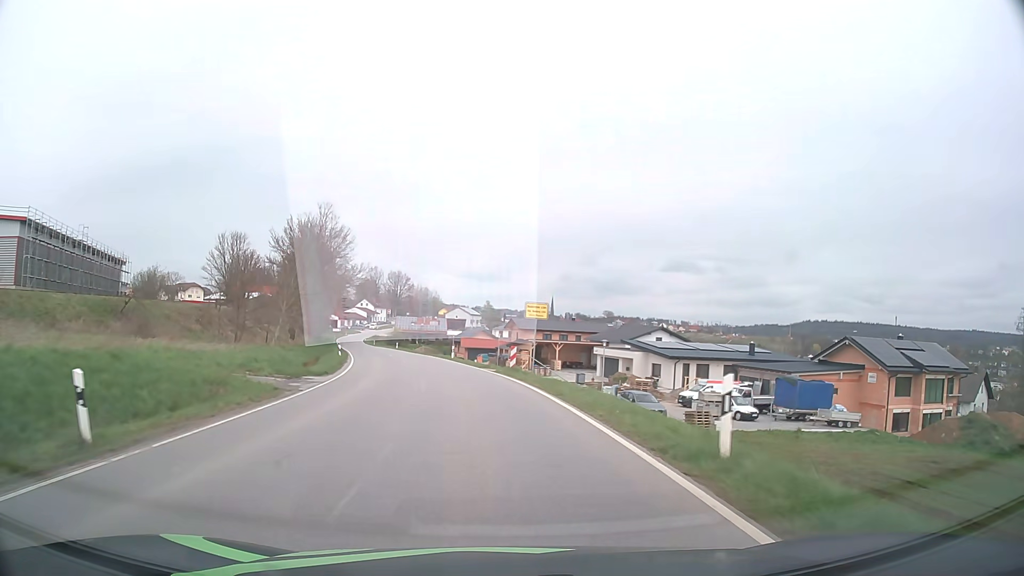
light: Day
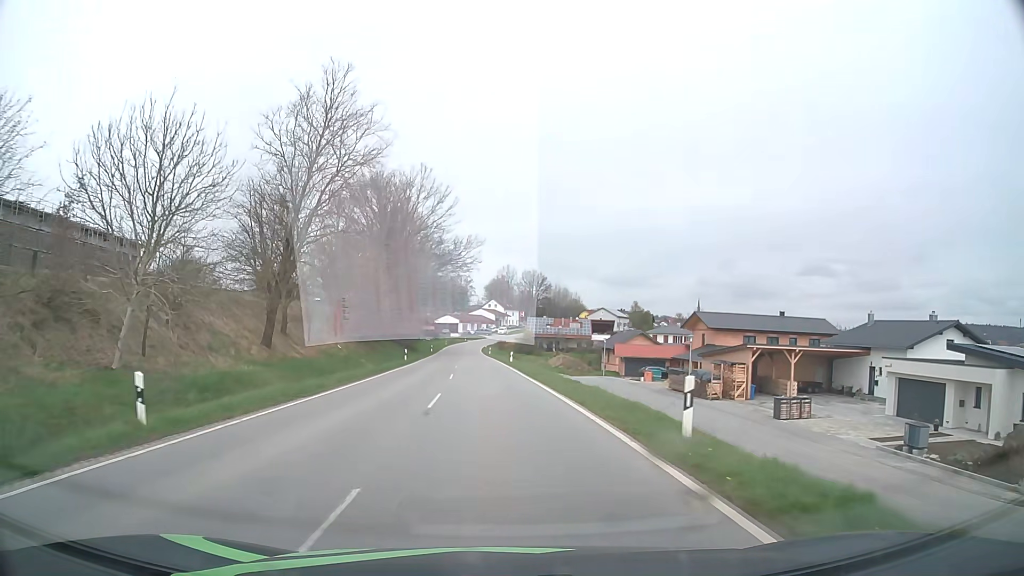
(-3.9, +38.5) m; -12°
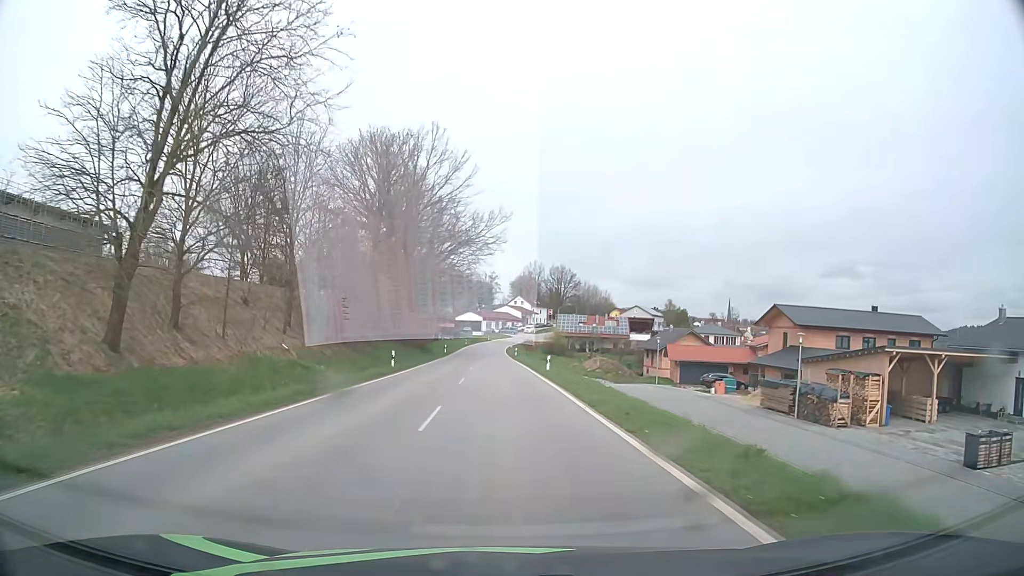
(-0.4, +15.7) m; -2°
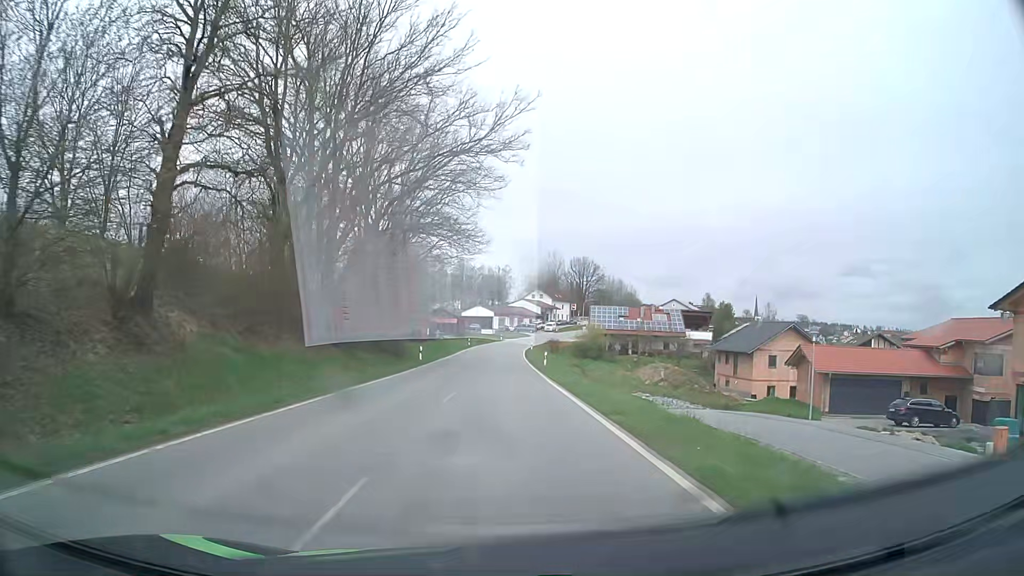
(-0.3, +31.7) m; -1°
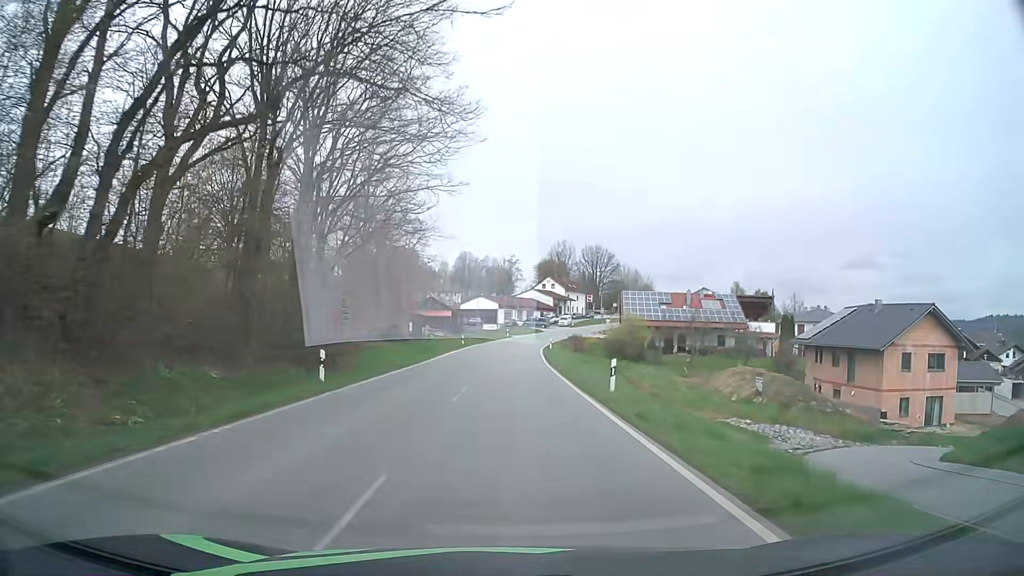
(-0.1, +23.8) m; -1°
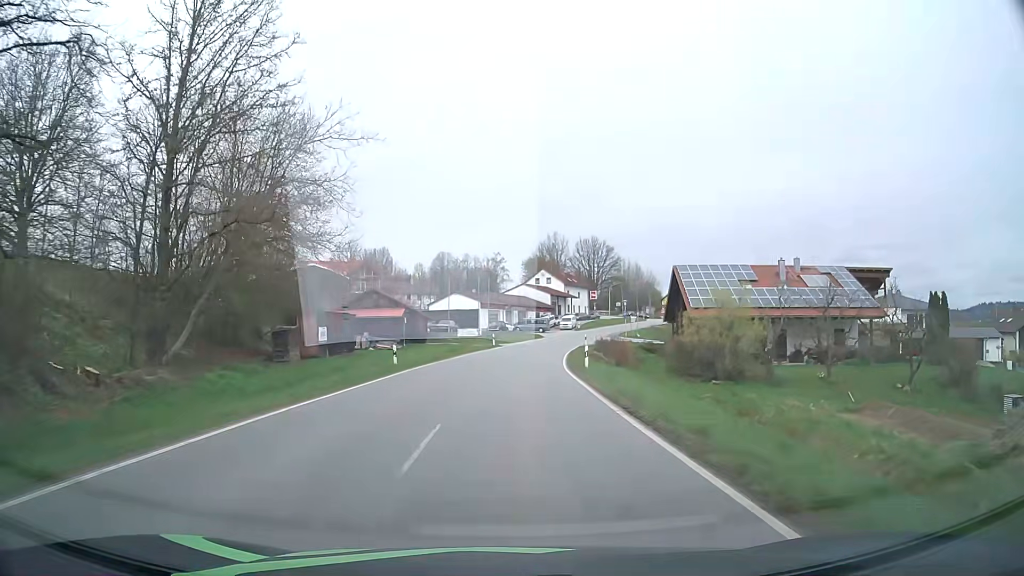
(+0.2, +32.1) m; +1°
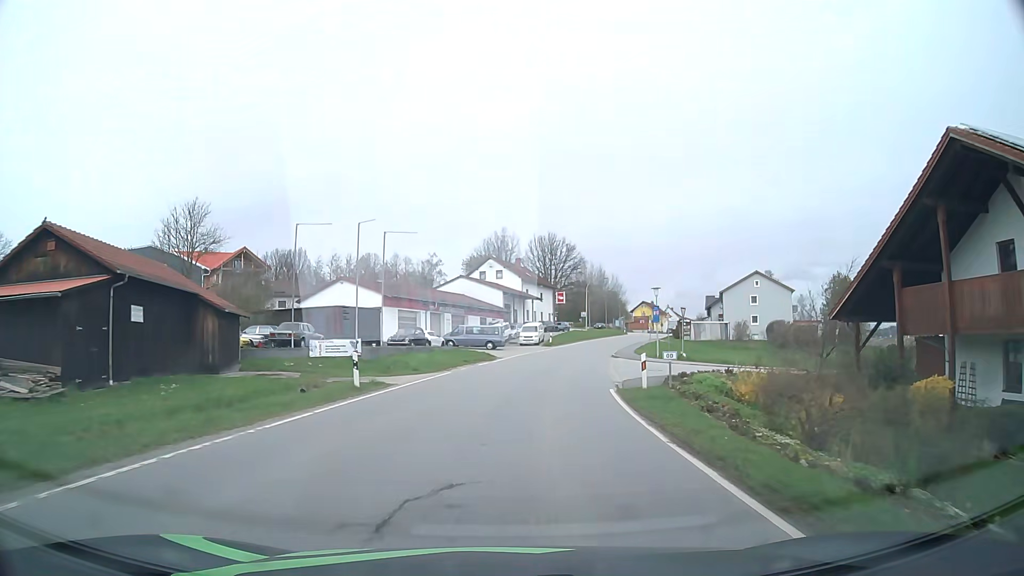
(+1.3, +39.4) m; +5°
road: tertiary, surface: asphalt
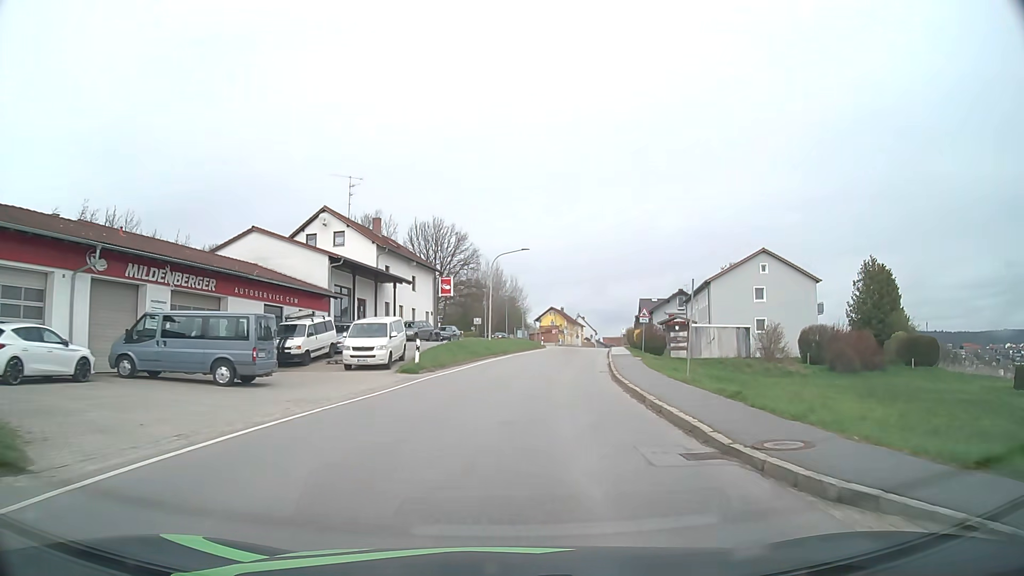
(+2.9, +38.2) m; +9°
(0, +10) (+1, +20) (+2, +30) (+4, +40) (+6, +50) (+7, +59) (+9, +69) (+11, +79) (+13, +89) (+15, +99) m
